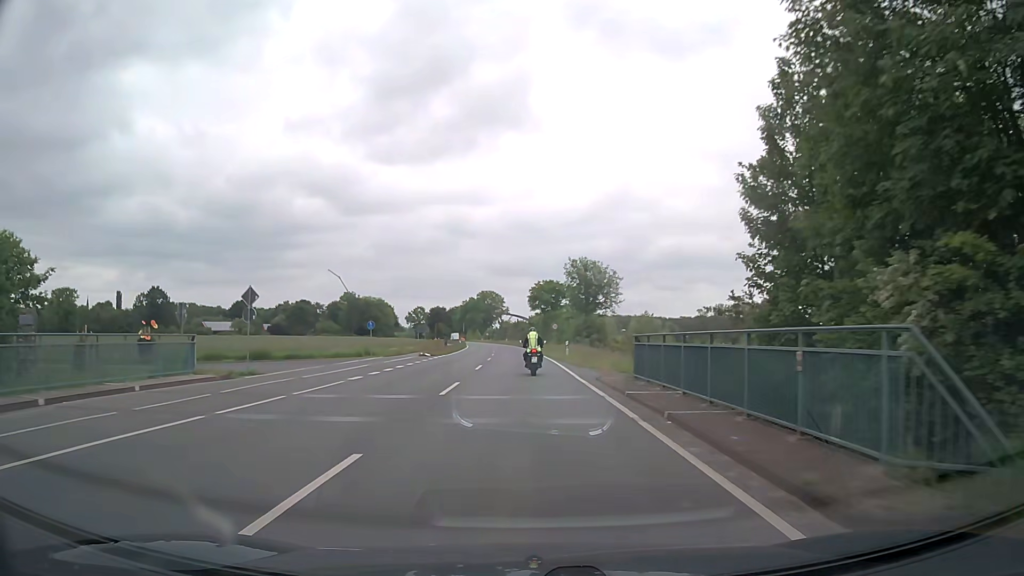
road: secondary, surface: asphalt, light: Day
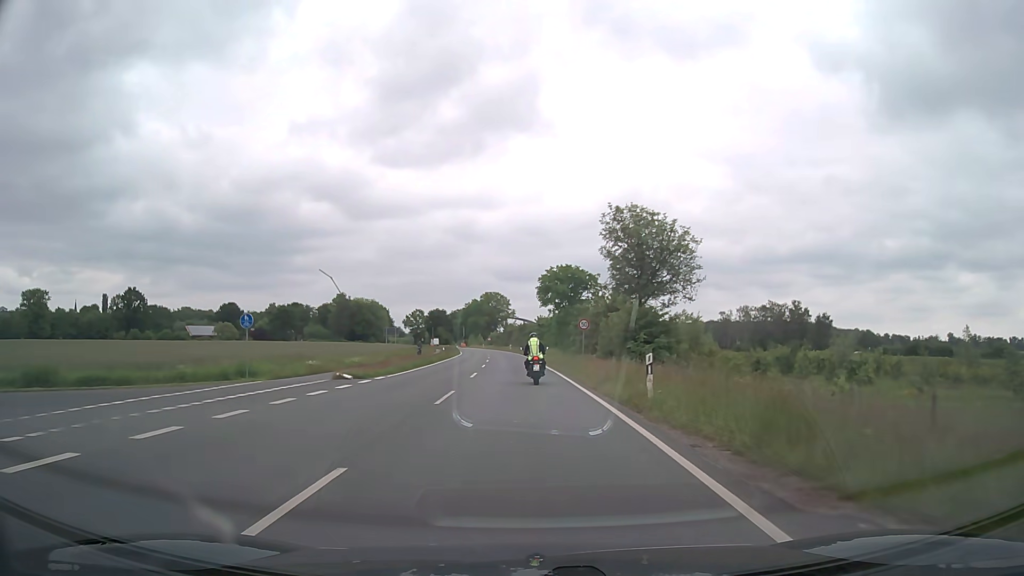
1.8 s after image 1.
(-0.1, +24.5) m; -1°
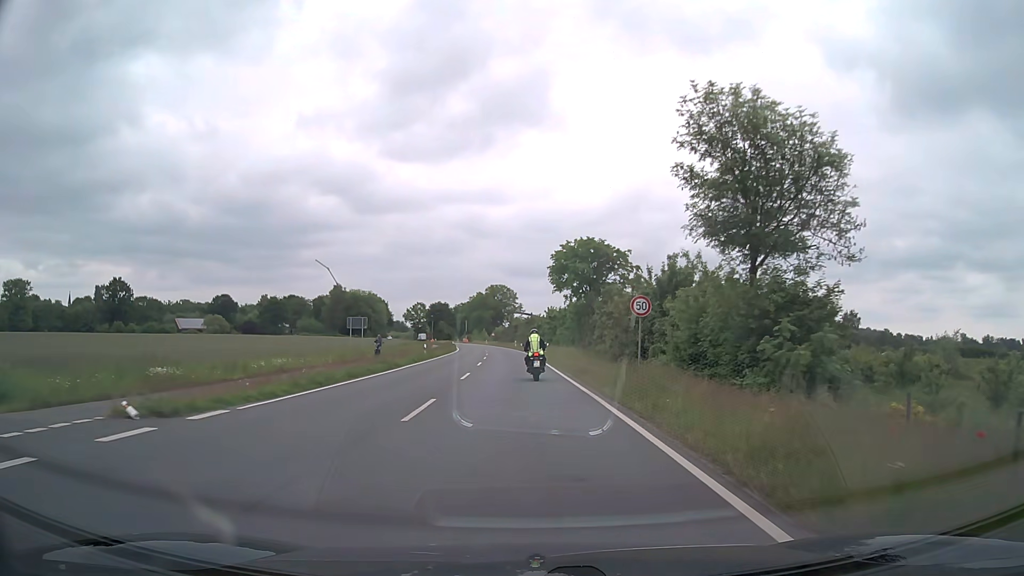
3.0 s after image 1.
(-0.1, +16.0) m; -1°
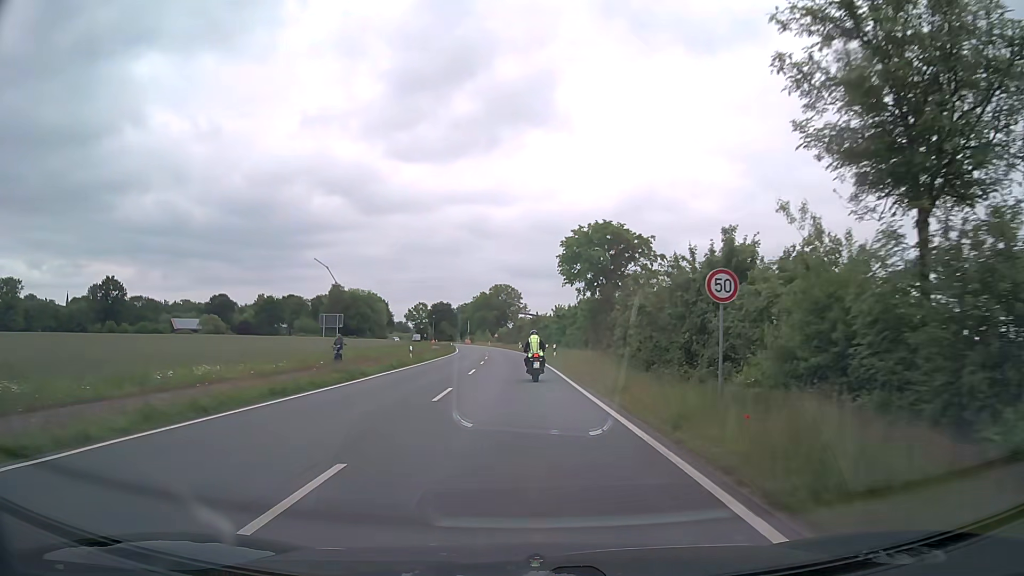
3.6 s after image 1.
(0.0, +8.0) m; -1°
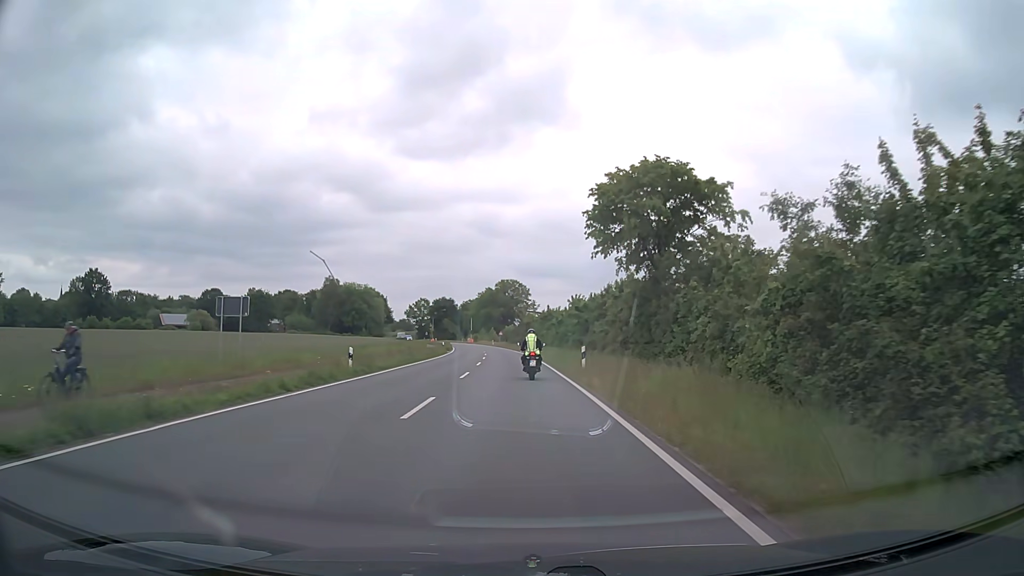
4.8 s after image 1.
(-0.1, +15.9) m; -1°
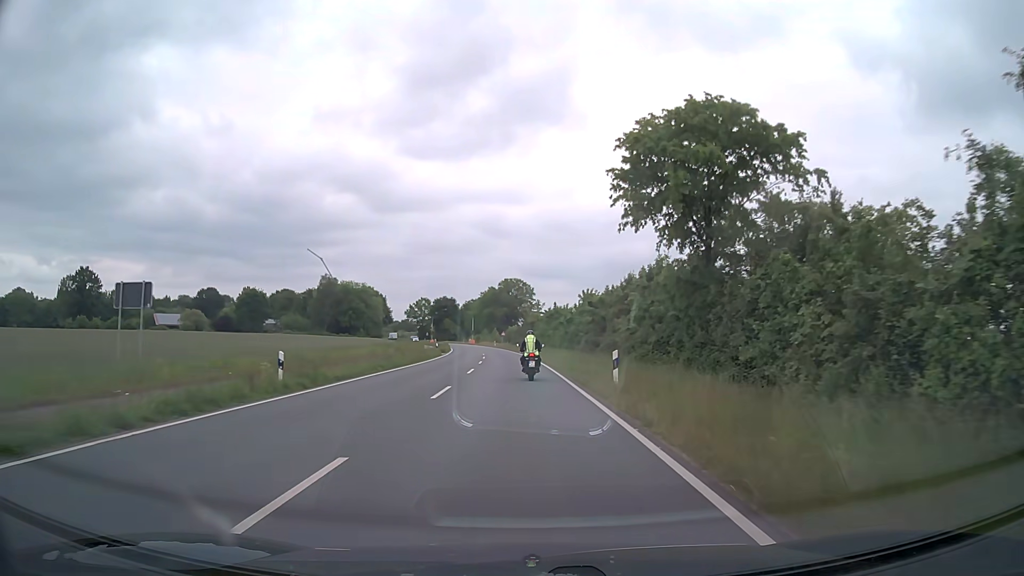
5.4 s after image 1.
(0.0, +7.9) m; 0°
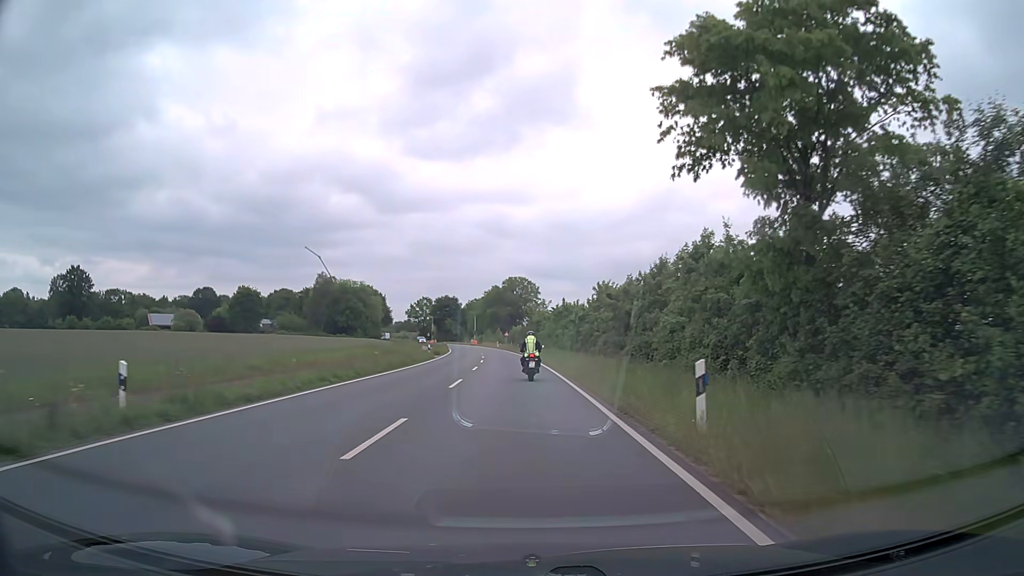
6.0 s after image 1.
(0.0, +7.9) m; -1°
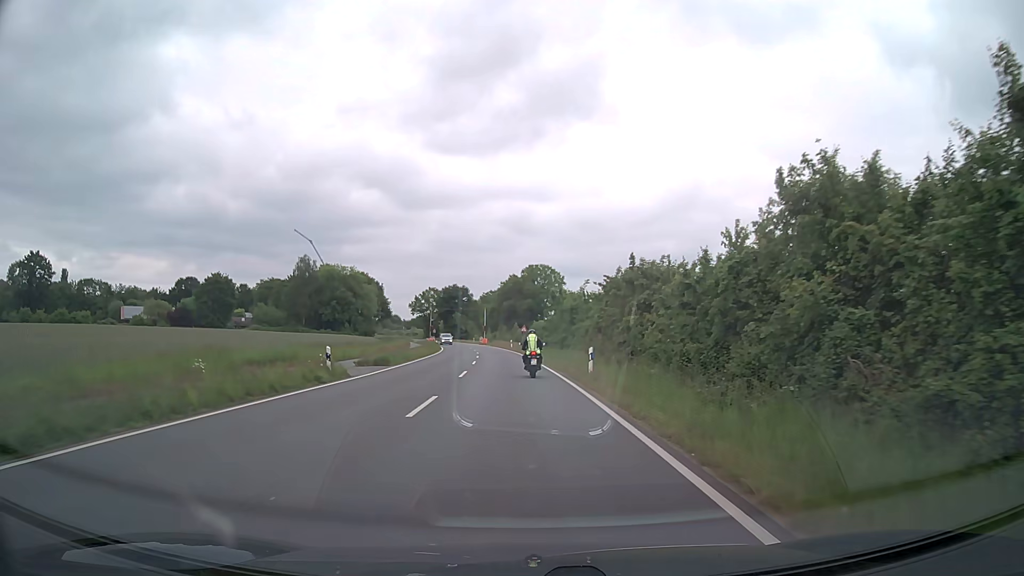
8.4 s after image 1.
(-0.4, +32.0) m; -2°
(0, +10) (0, +20) (-1, +30) (-1, +40) (-1, +50) (-2, +60) (-3, +70) (-4, +80) (-6, +90) (-7, +100) m
